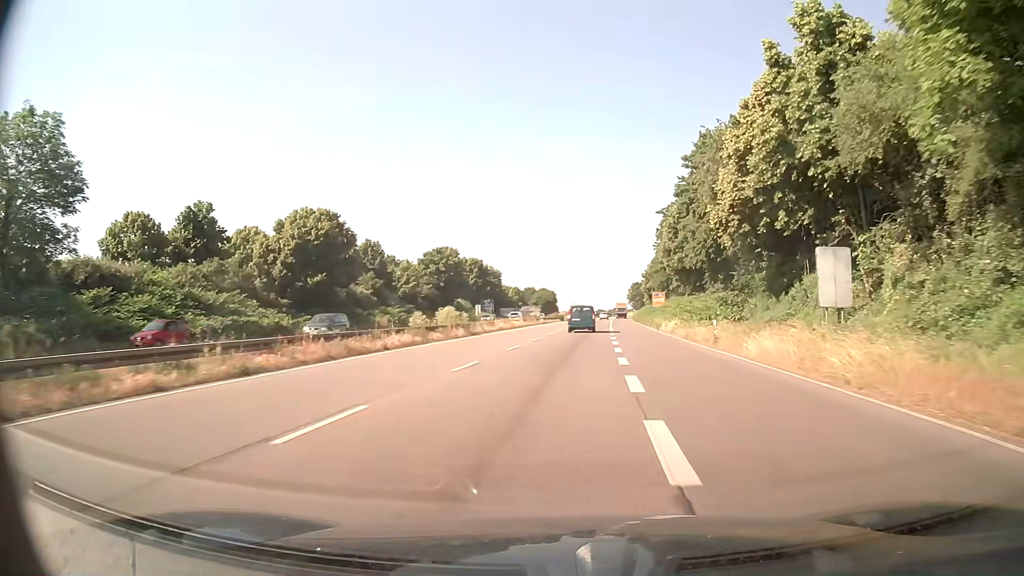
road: trunk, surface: asphalt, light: Day
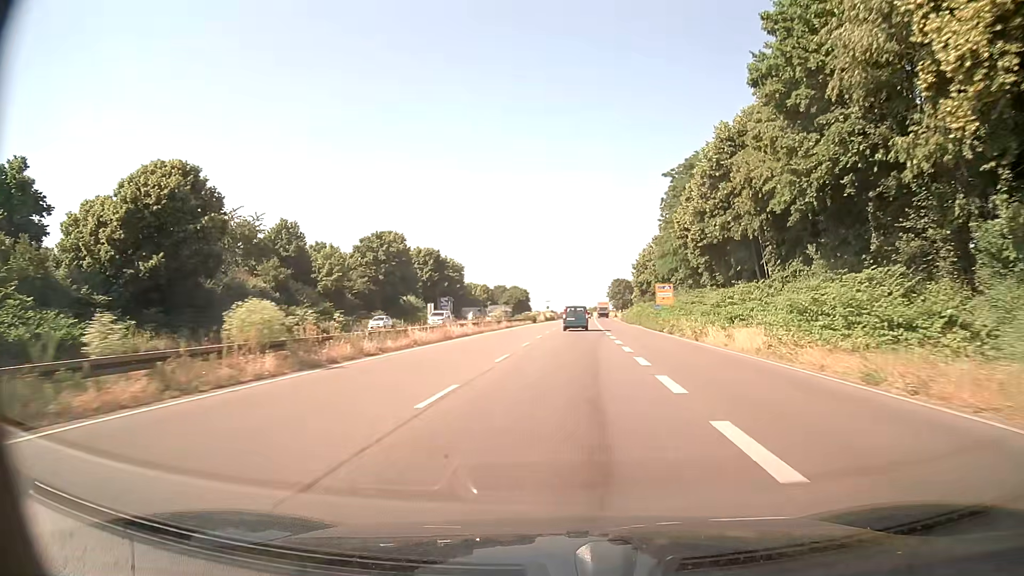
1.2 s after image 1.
(+0.3, +24.1) m; +2°
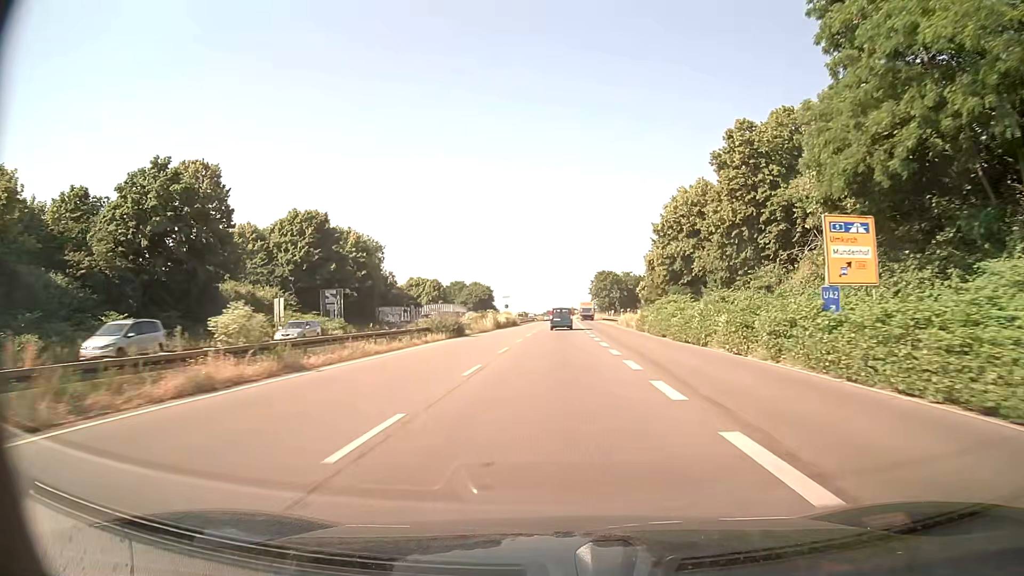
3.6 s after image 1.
(+1.3, +48.6) m; +2°
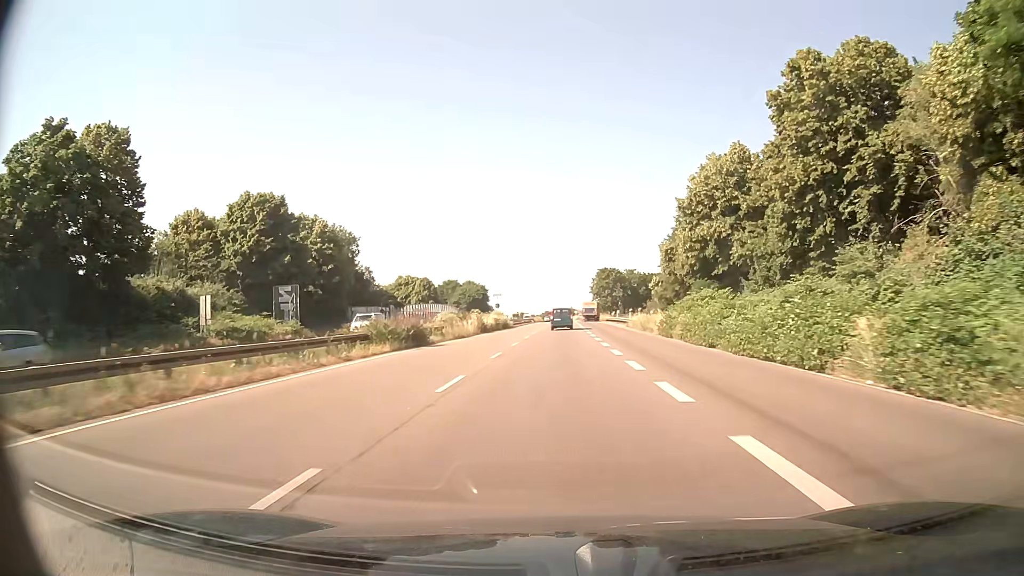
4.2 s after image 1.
(0.0, +12.4) m; 0°
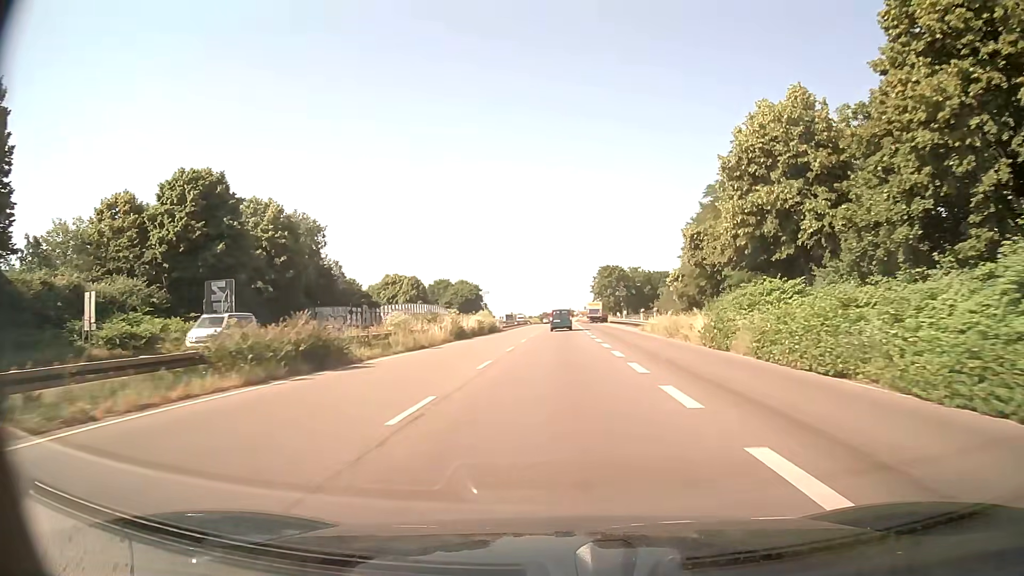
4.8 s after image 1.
(+0.1, +12.6) m; 0°
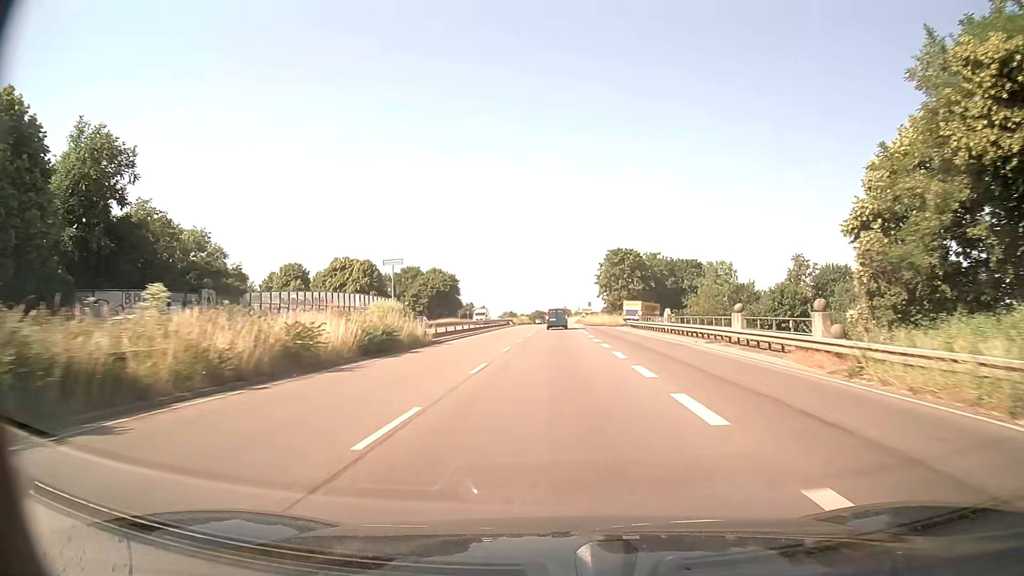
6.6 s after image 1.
(+0.1, +37.5) m; 0°
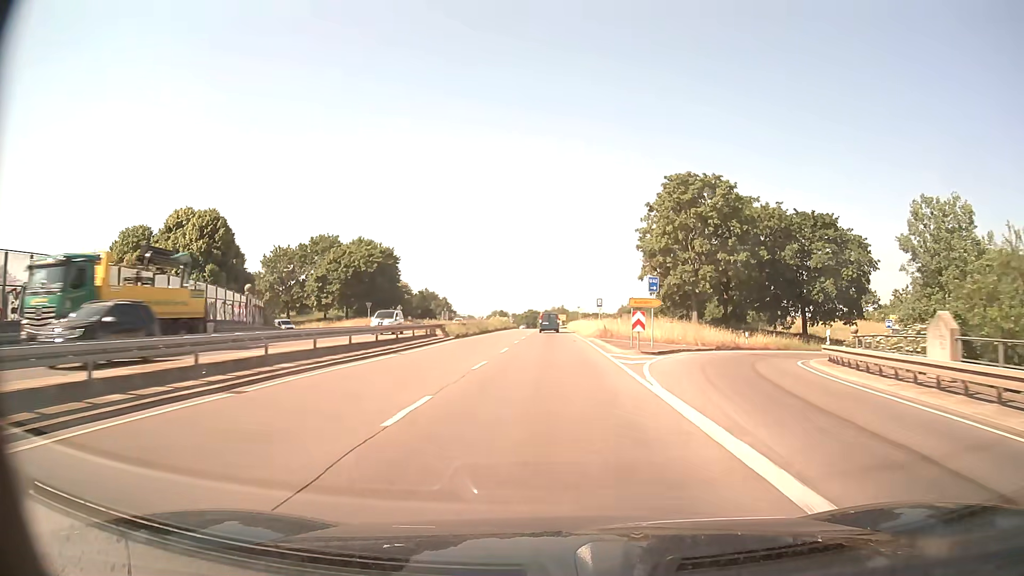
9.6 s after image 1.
(+0.3, +61.7) m; 0°
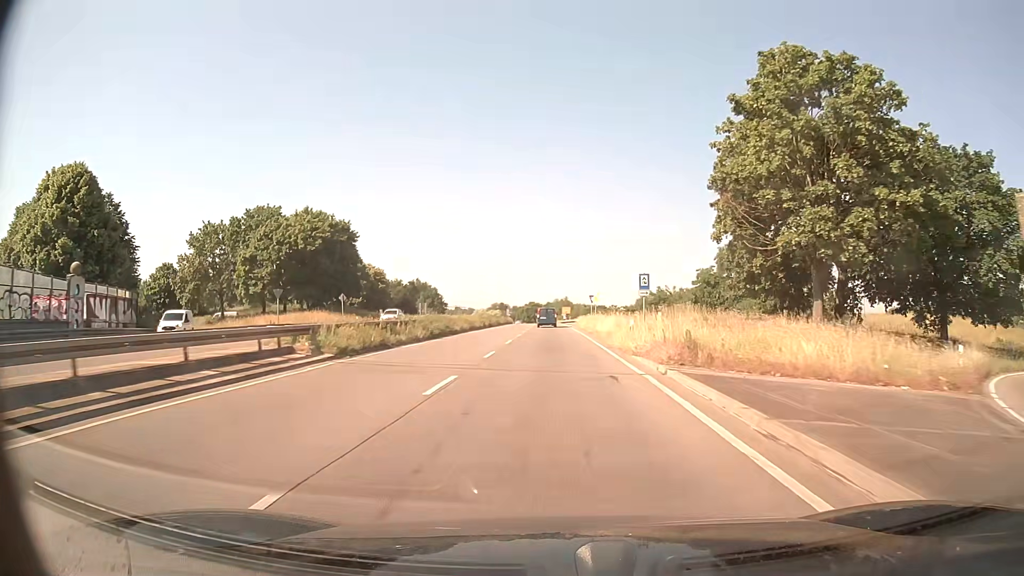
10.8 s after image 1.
(0.0, +24.6) m; 0°
(0, +10) (0, +20) (0, +30) (0, +40) (0, +50) (0, +60) (-1, +70) (-1, +80) (-1, +90) (-1, +100) m
